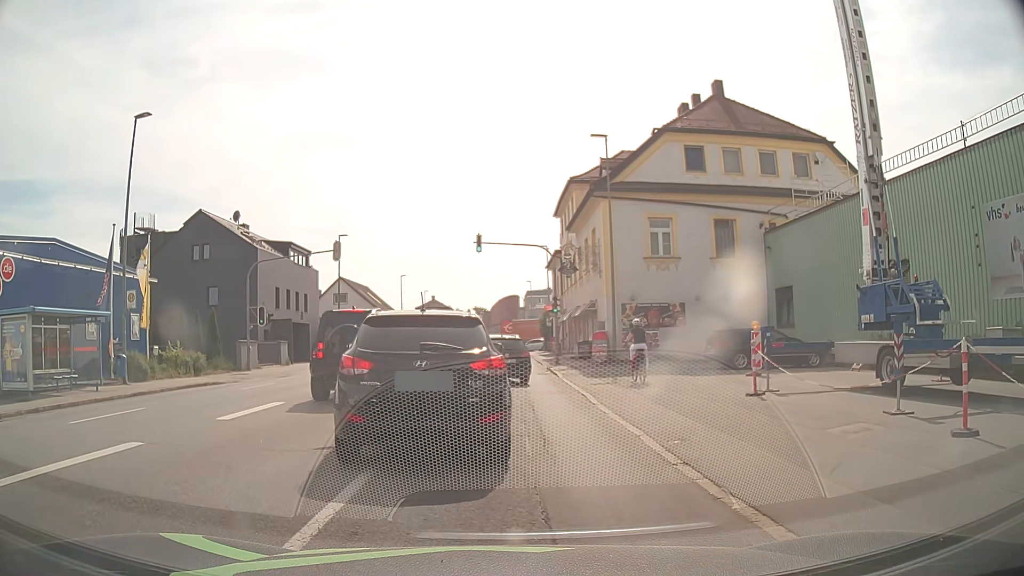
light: Day
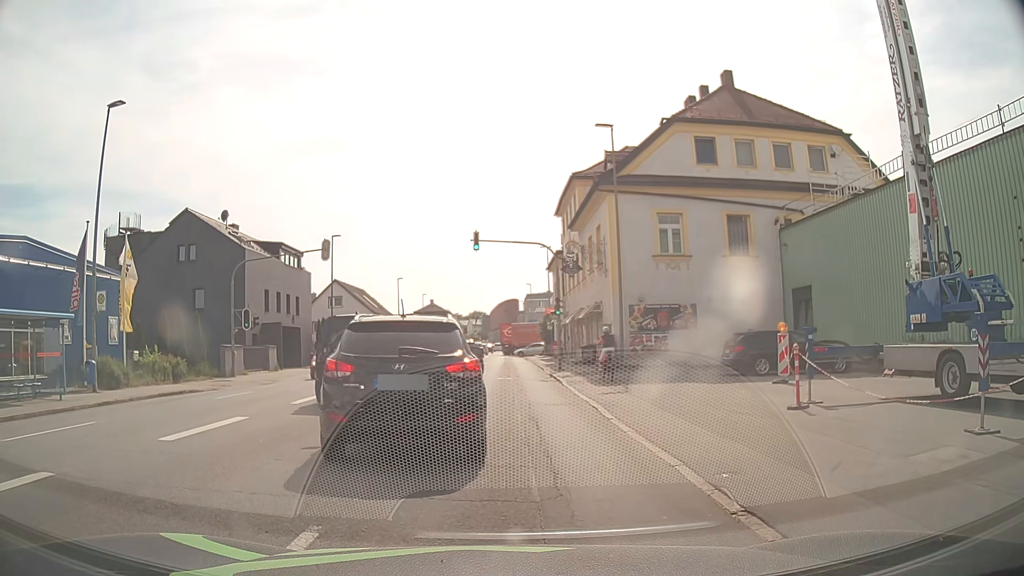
(0.0, +2.0) m; 0°
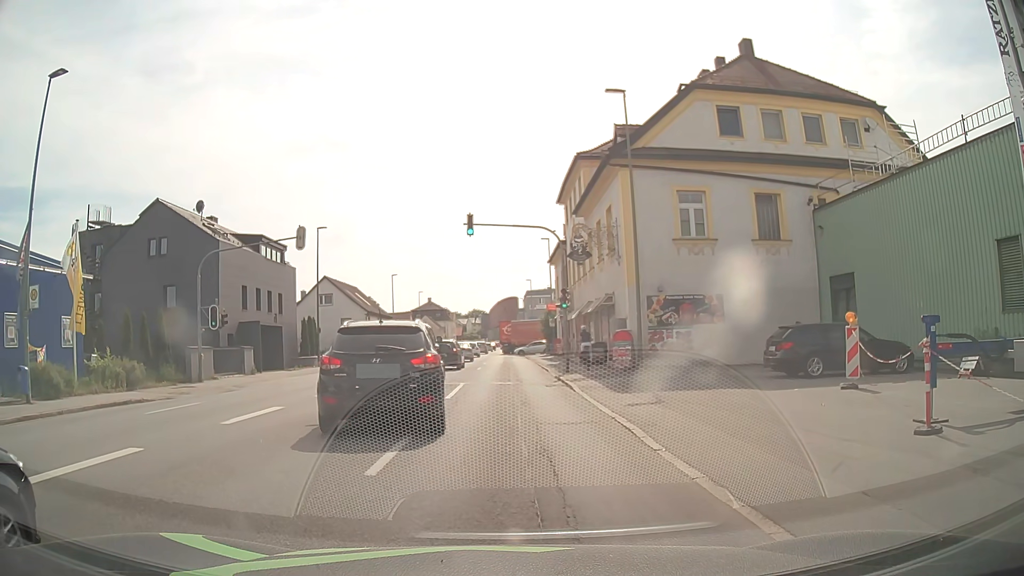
(0.0, +3.9) m; +1°
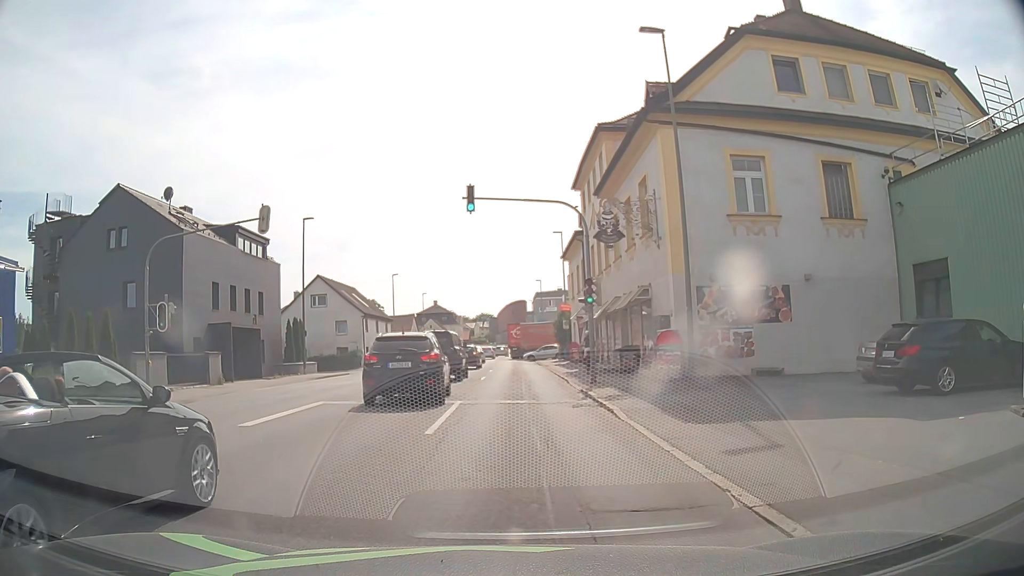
(-0.1, +5.8) m; -2°
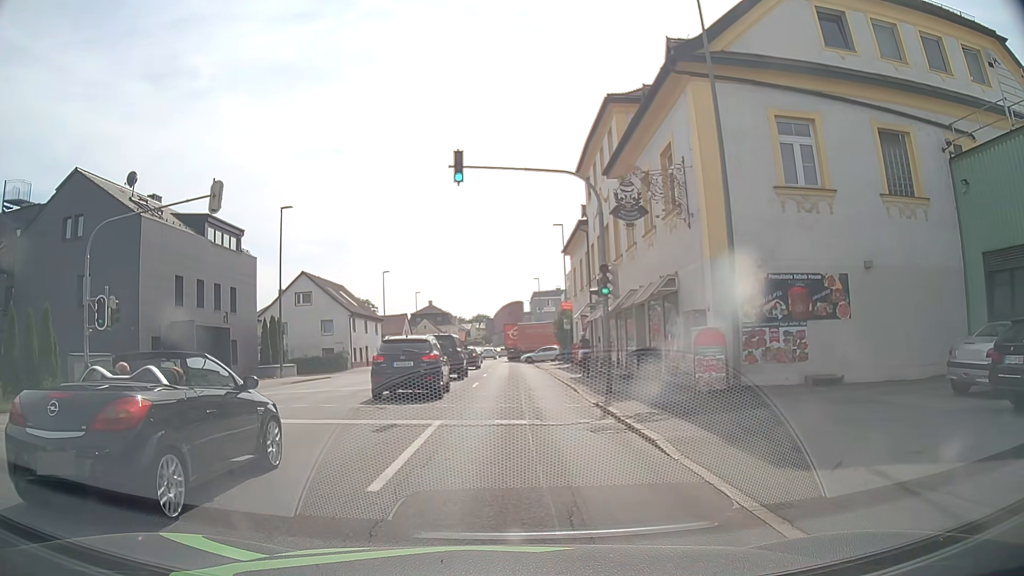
(+0.1, +4.1) m; +1°
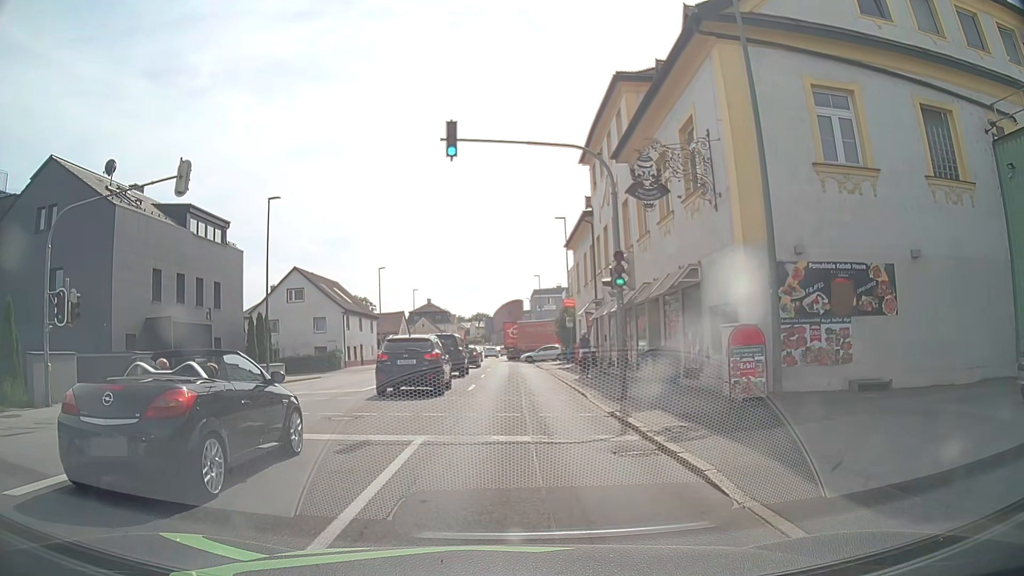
(0.0, +2.3) m; +1°
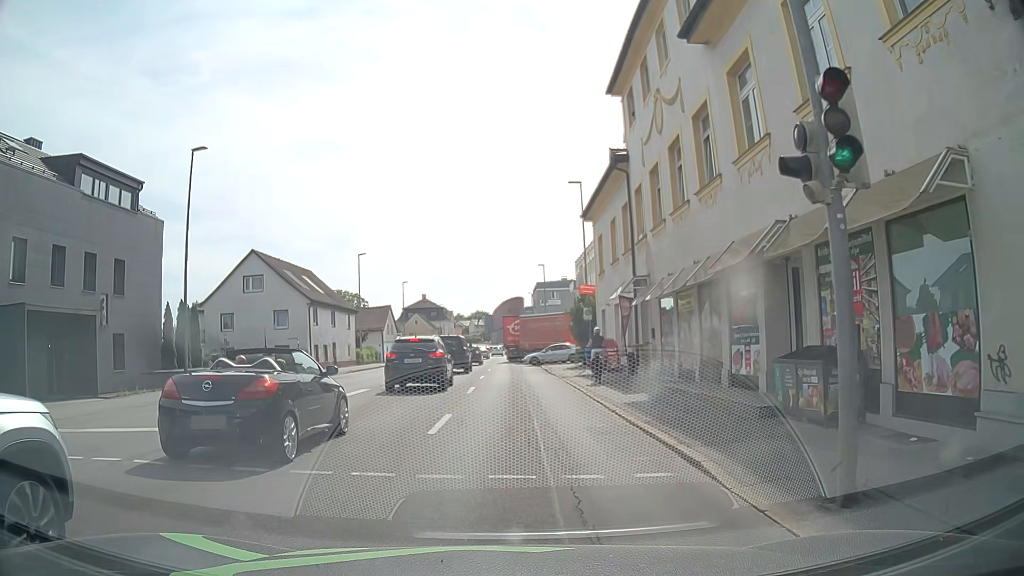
(-0.1, +10.4) m; -1°
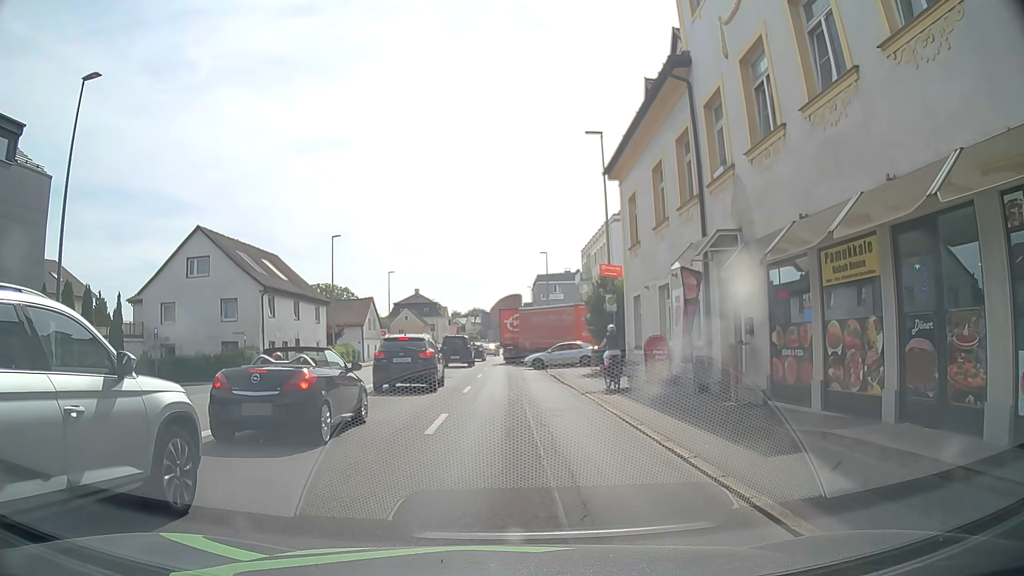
(+0.1, +9.0) m; +1°
